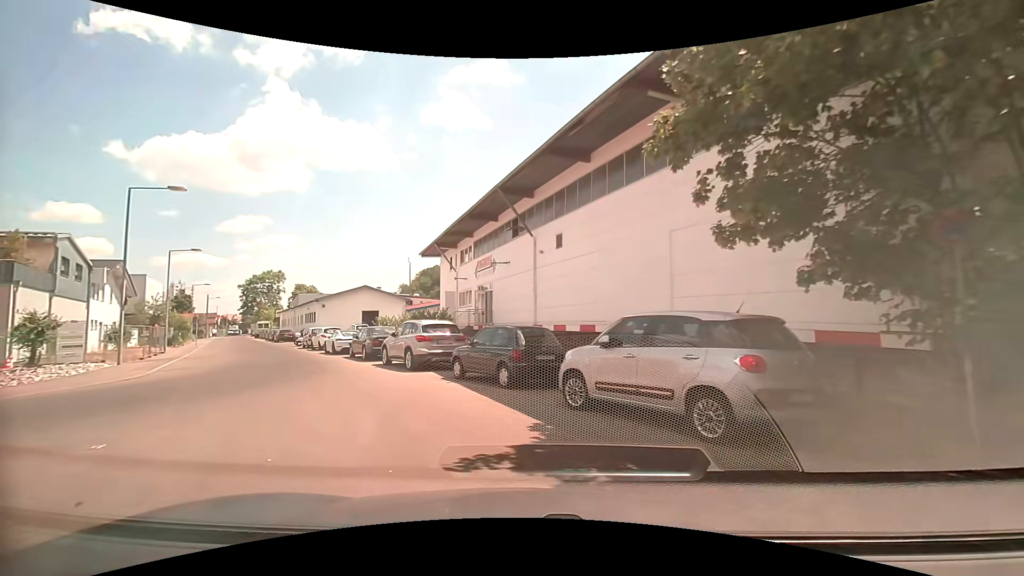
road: unclassified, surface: asphalt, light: Day
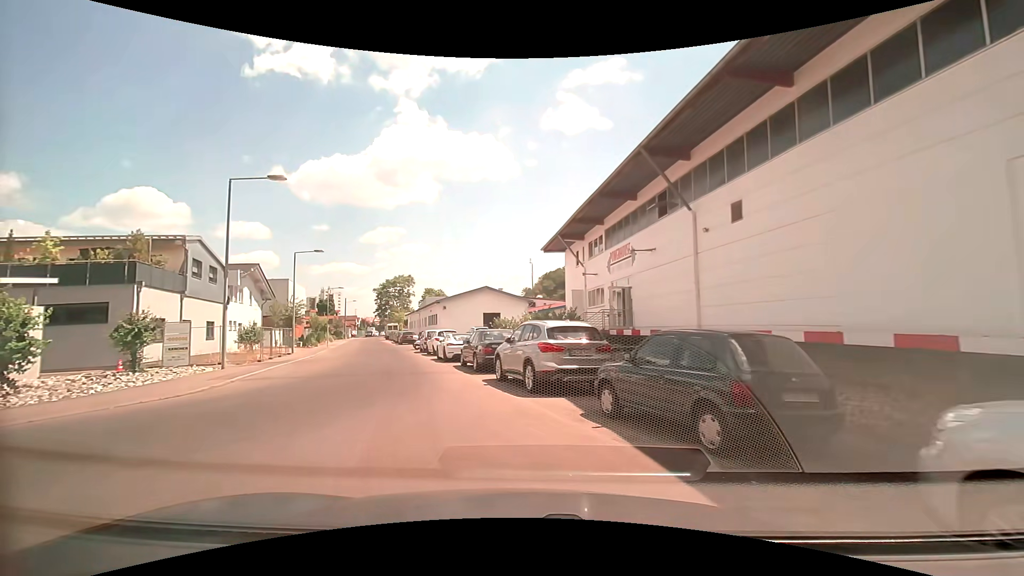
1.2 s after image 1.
(-0.6, +5.2) m; -14°
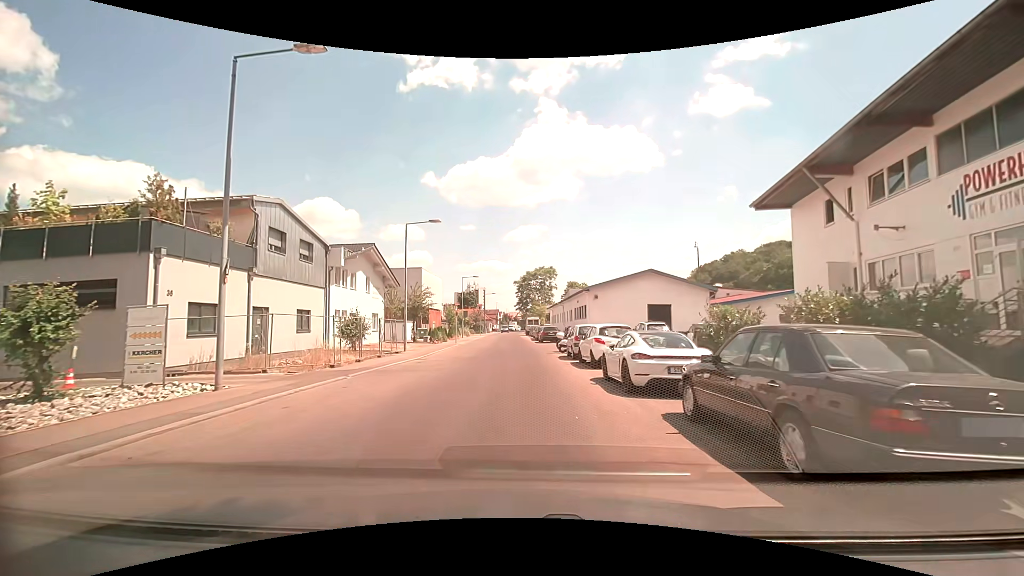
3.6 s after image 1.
(-2.2, +11.9) m; -17°
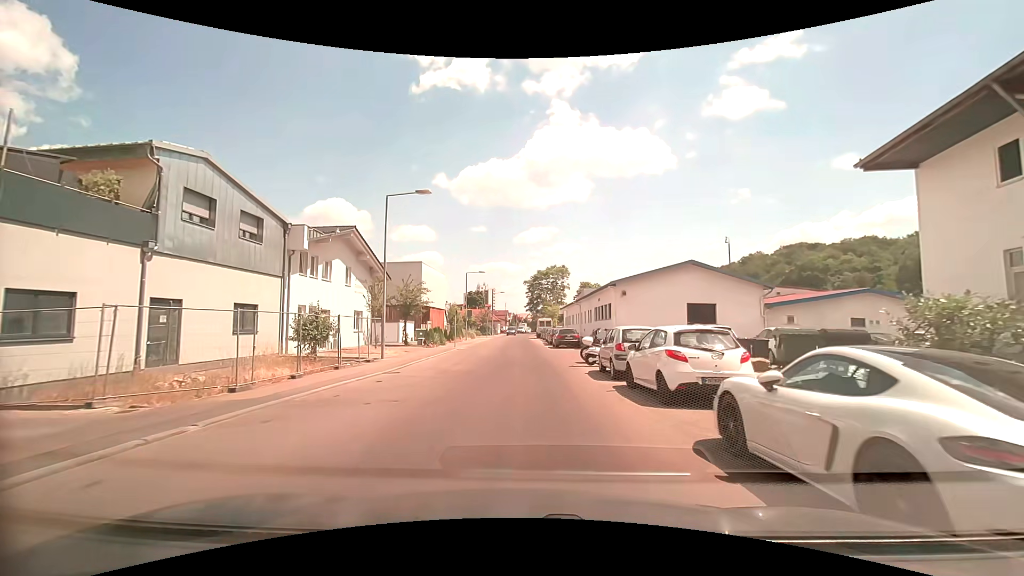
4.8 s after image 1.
(-0.1, +7.4) m; -1°
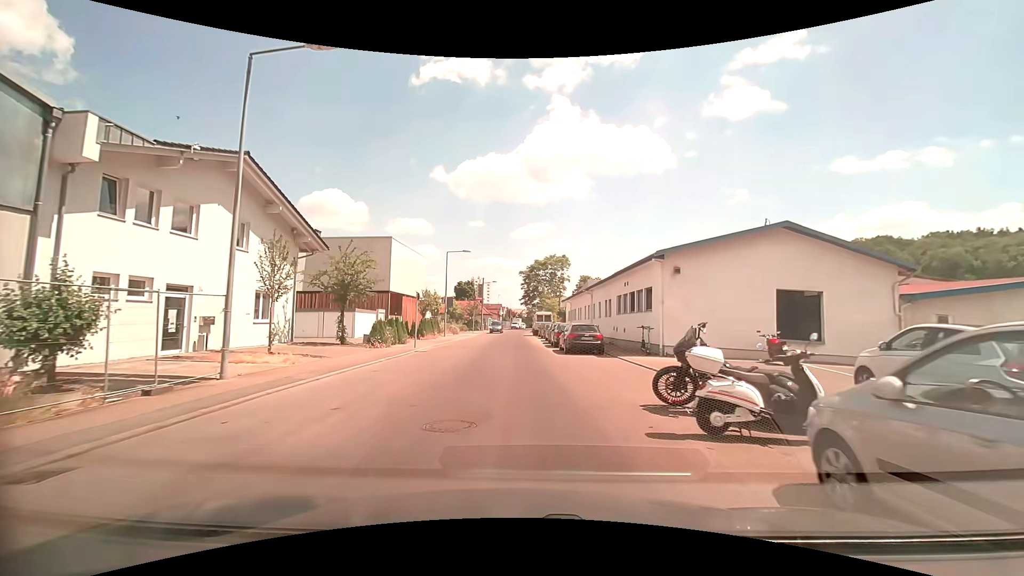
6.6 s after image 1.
(0.0, +12.7) m; 0°
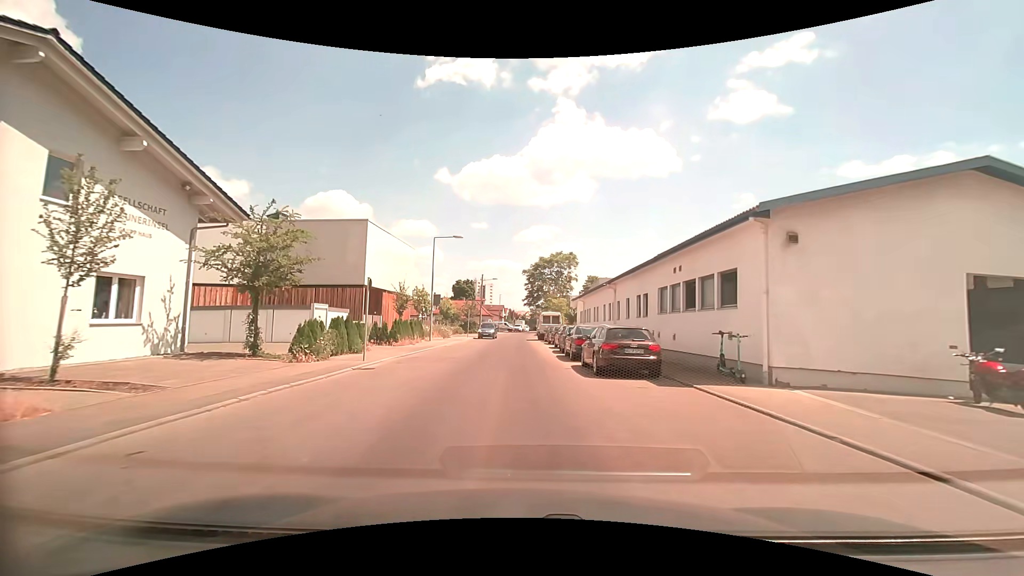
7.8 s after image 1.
(0.0, +9.0) m; 0°
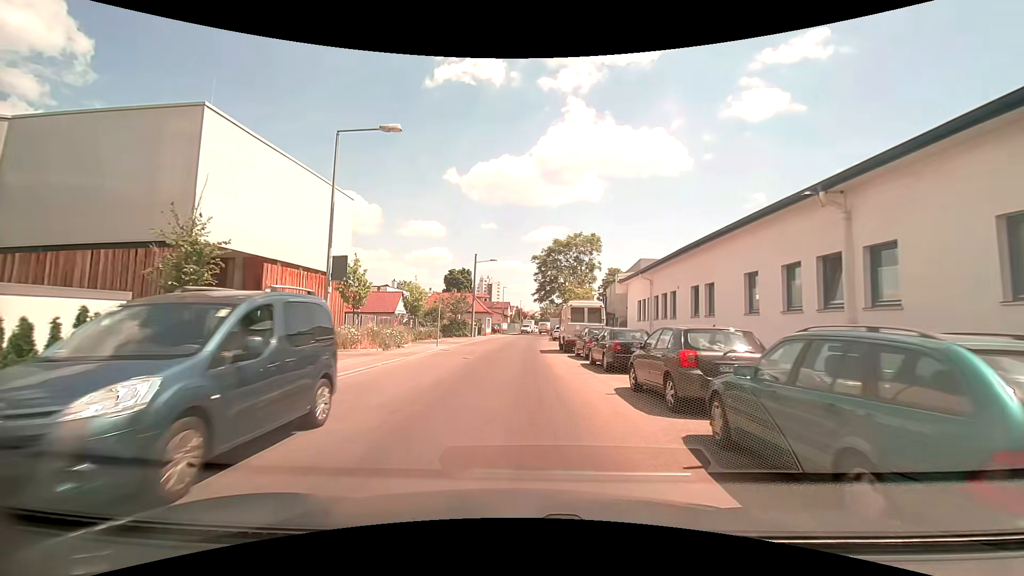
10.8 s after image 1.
(-0.4, +22.2) m; -1°
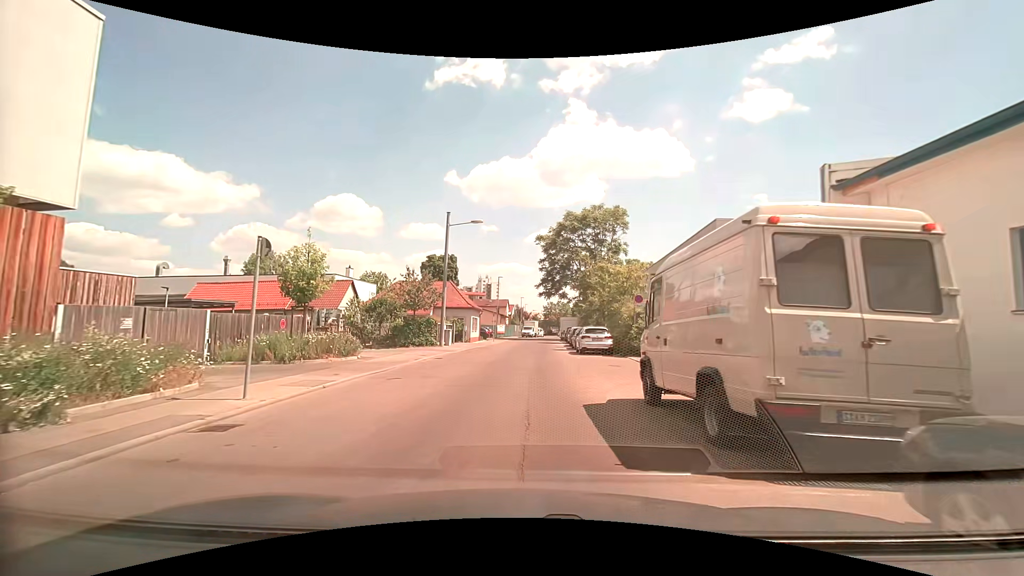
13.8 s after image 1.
(-0.2, +20.7) m; -1°
(0, +10) (0, +20) (+1, +30) (+1, +40) (+2, +50) (+2, +60) (+4, +70) (+7, +79) (+8, +89) (+9, +99) m
